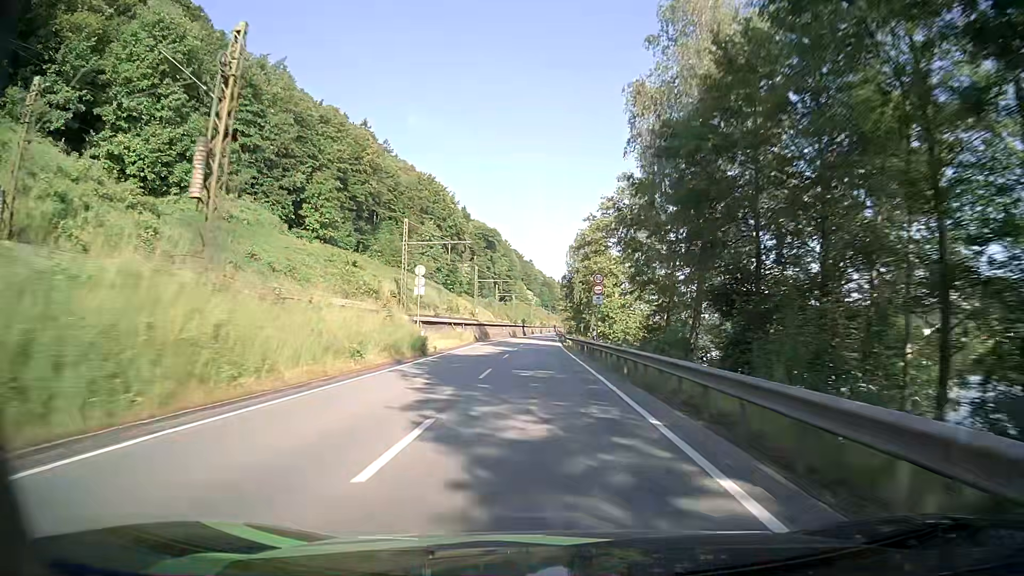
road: primary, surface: asphalt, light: Day
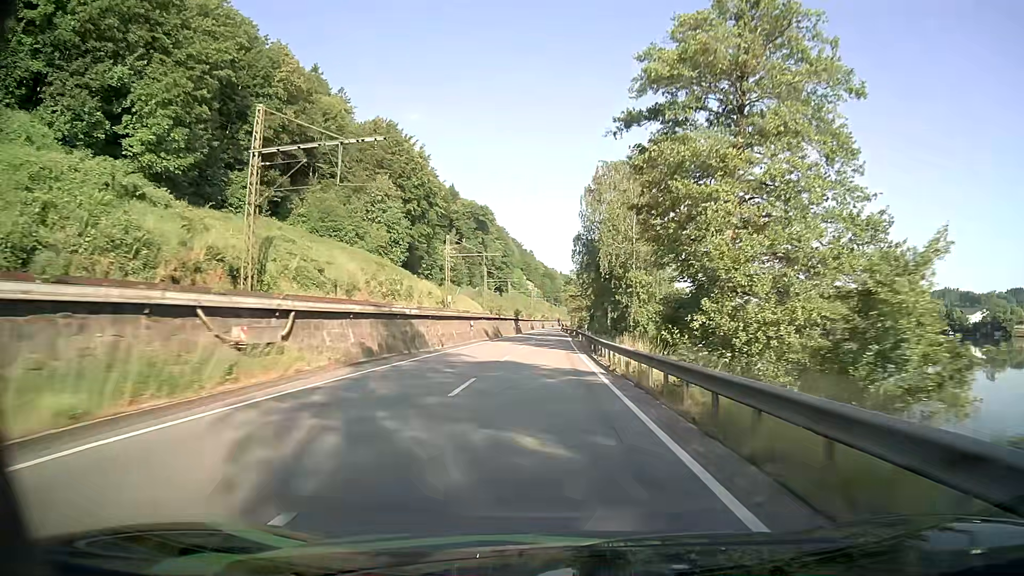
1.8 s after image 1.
(-0.4, +41.1) m; 0°
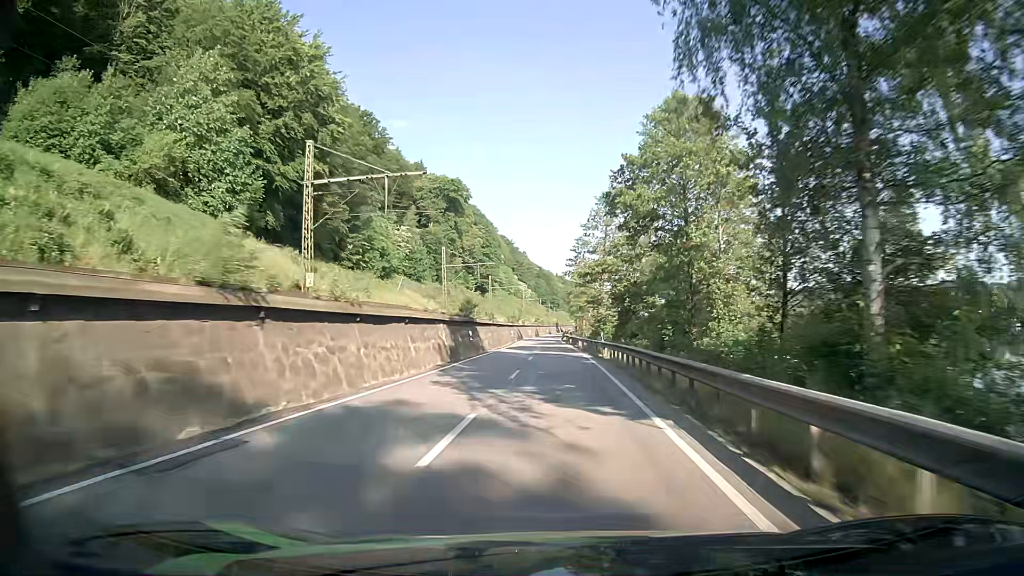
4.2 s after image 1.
(+0.3, +53.8) m; 0°
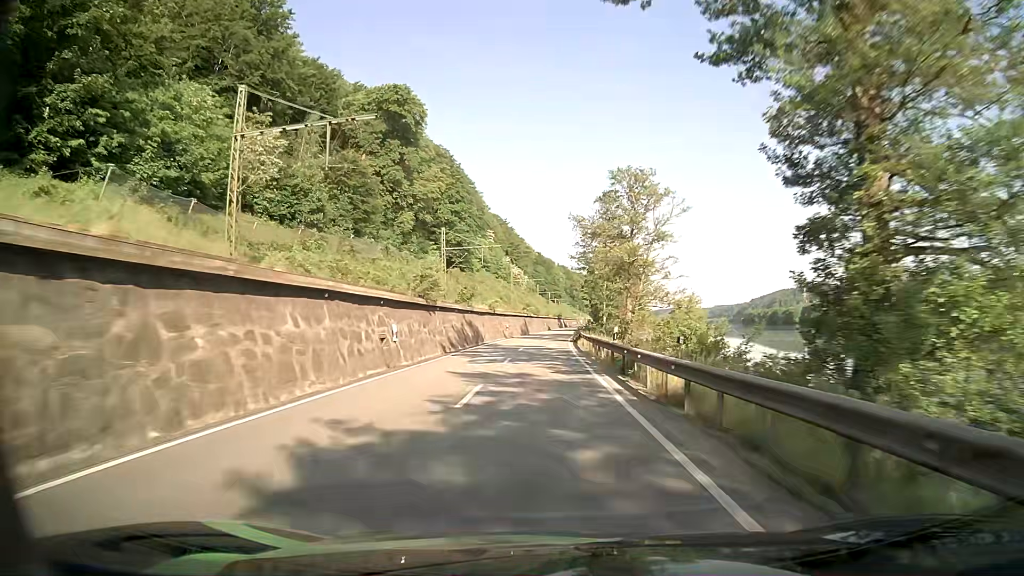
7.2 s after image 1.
(+0.3, +67.3) m; 0°
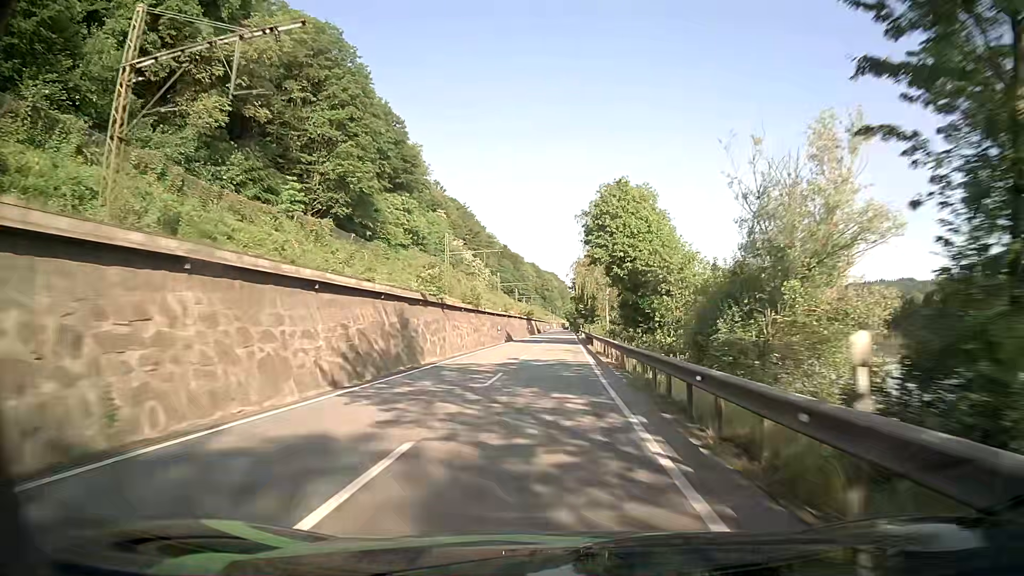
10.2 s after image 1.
(+0.7, +66.9) m; +2°
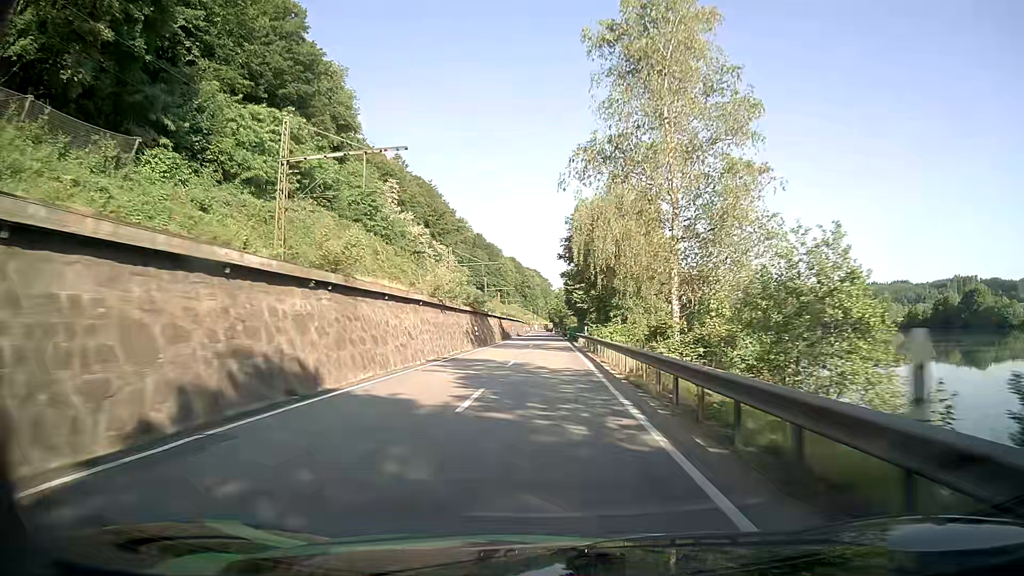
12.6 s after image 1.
(+0.9, +52.9) m; +1°
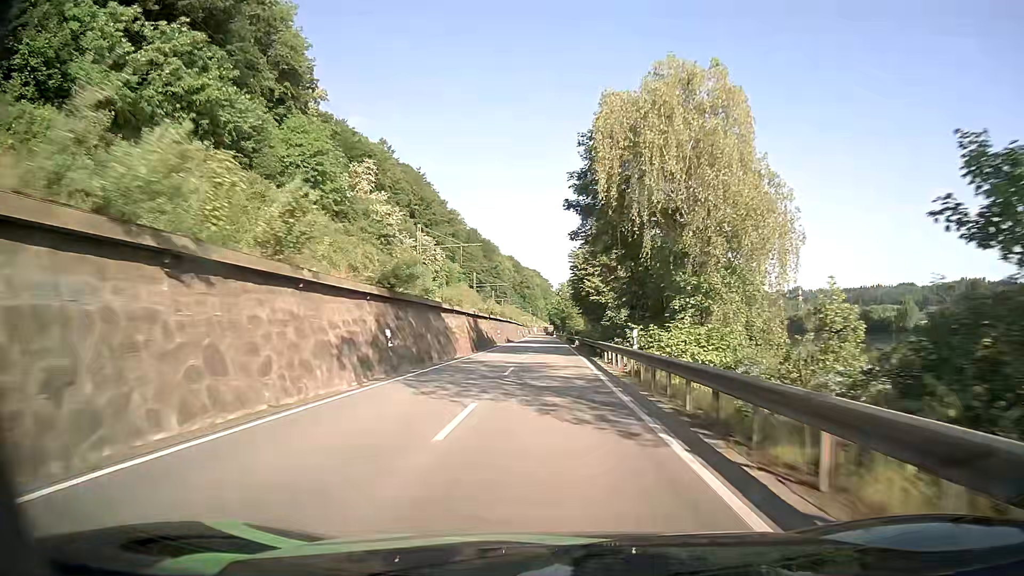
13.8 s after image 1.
(0.0, +26.5) m; 0°
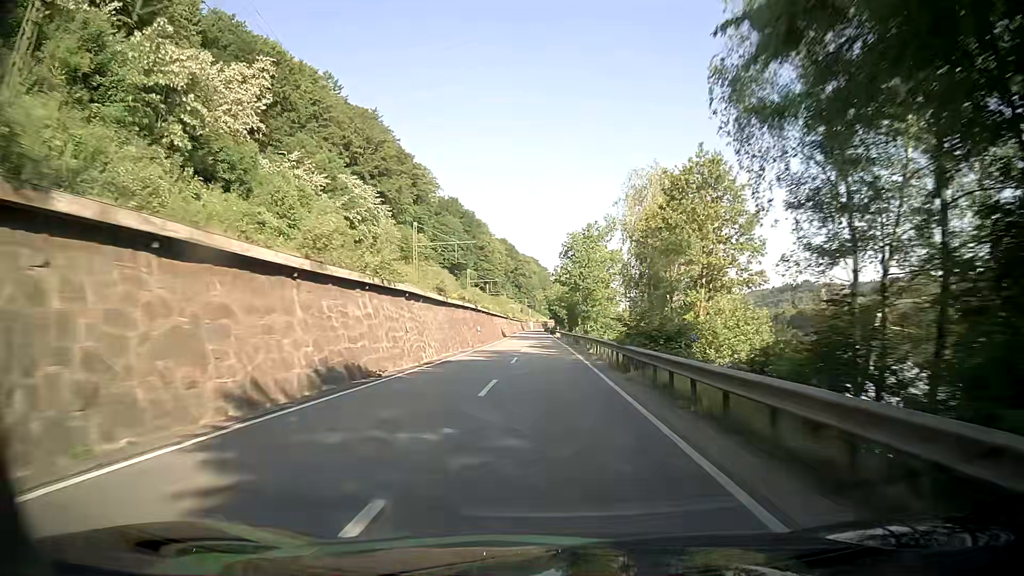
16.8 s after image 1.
(+0.1, +66.8) m; 0°
(0, +10) (0, +20) (0, +30) (0, +40) (0, +50) (-1, +60) (-1, +70) (-1, +80) (-1, +90) (-1, +100) m
